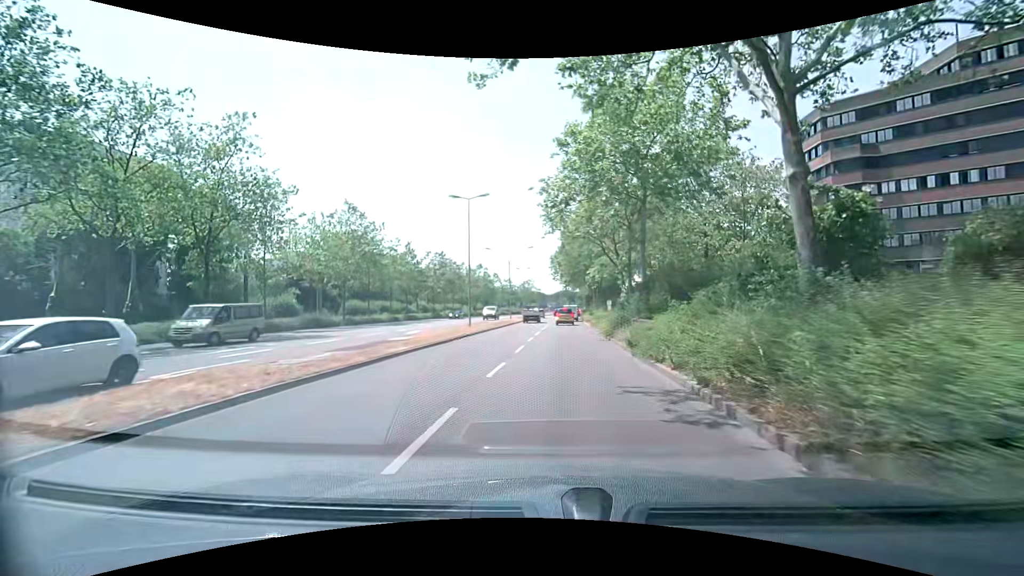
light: Day
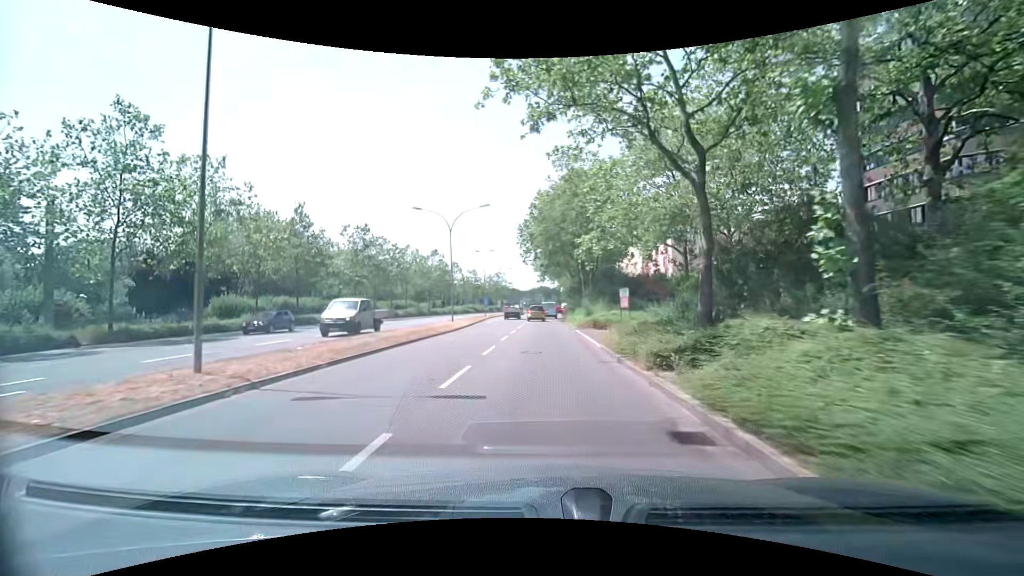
(+1.3, +25.7) m; +4°
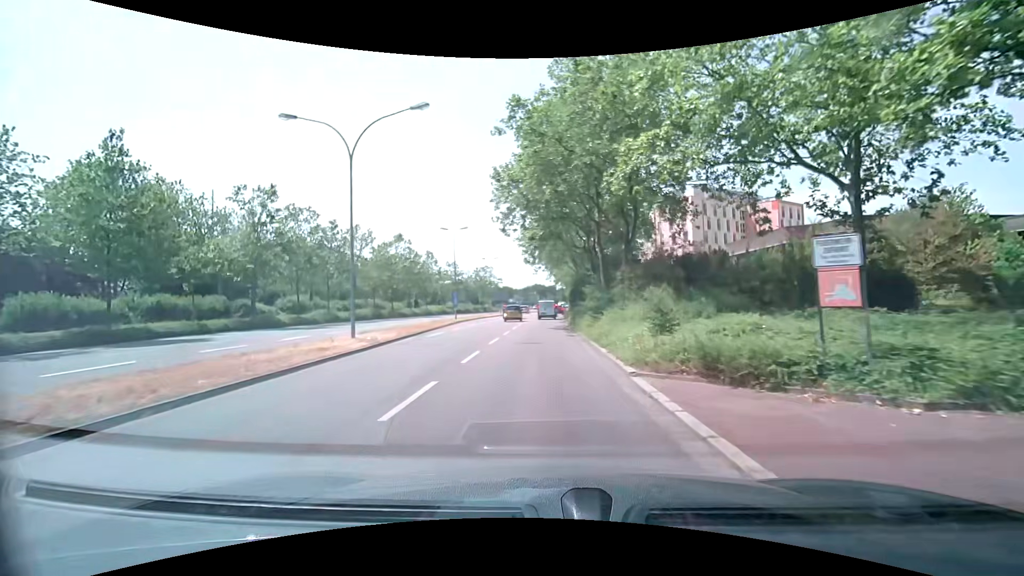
(+0.3, +20.3) m; +1°
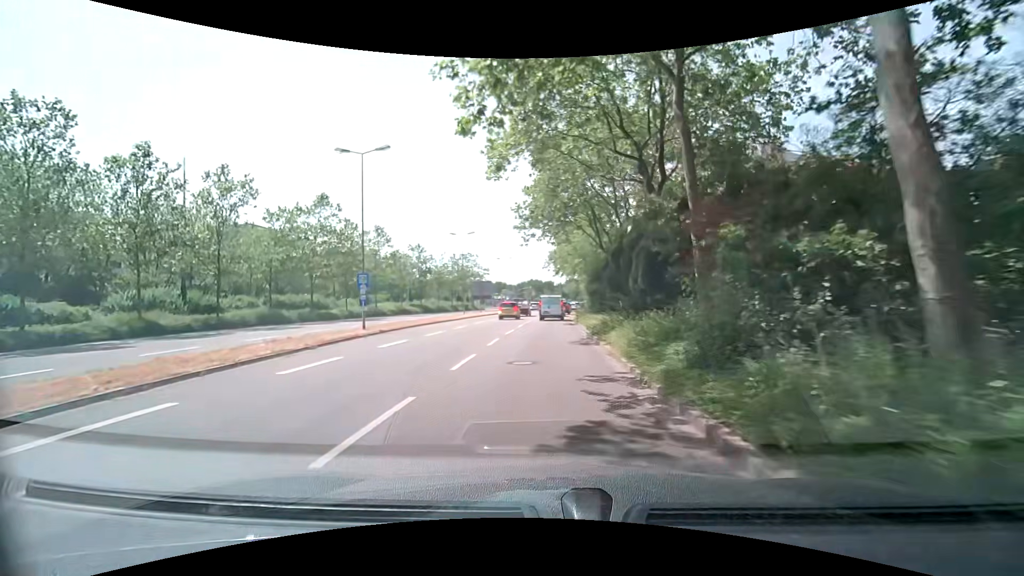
(0.0, +25.6) m; 0°
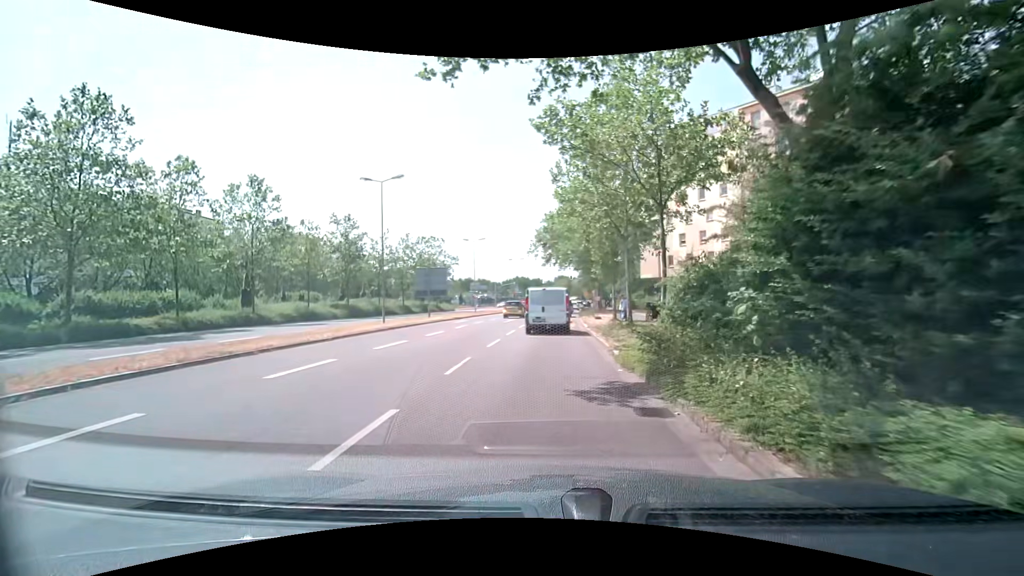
(+0.1, +24.3) m; +1°
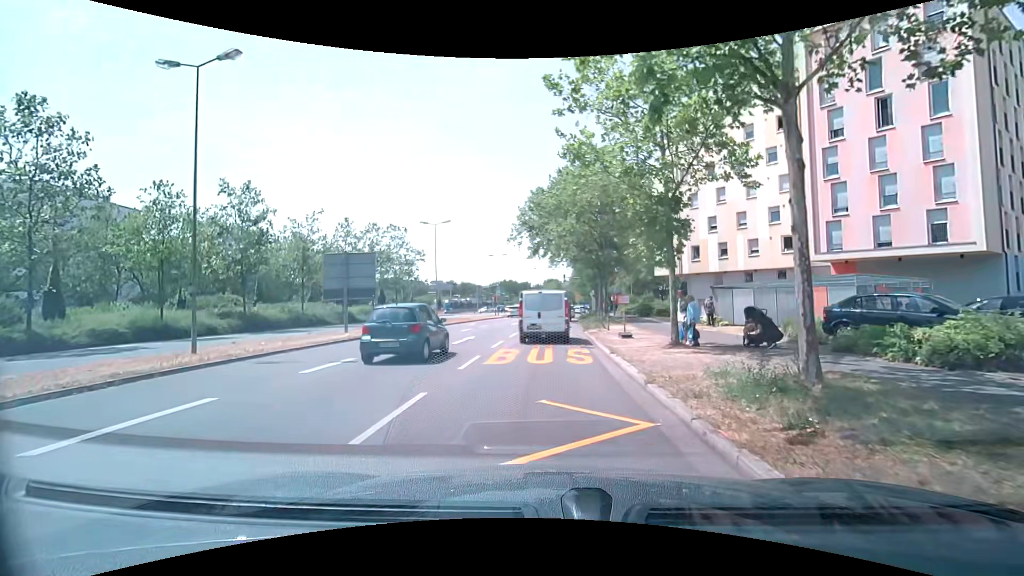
(+0.2, +16.2) m; +2°
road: secondary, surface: asphalt
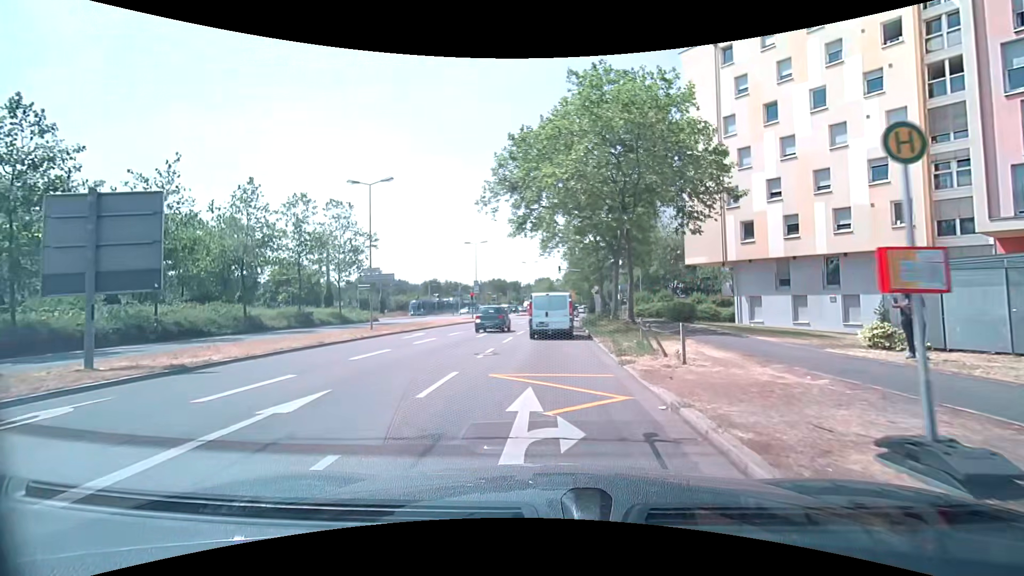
(+0.1, +15.5) m; +1°
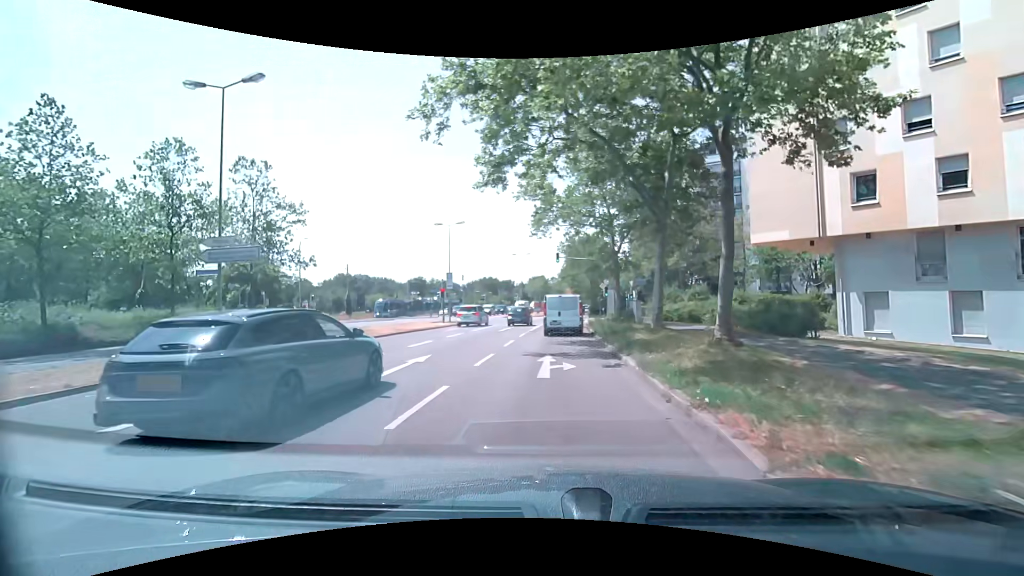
(+0.1, +14.0) m; 0°
(0, +10) (0, +20) (+1, +30) (+1, +40) (+2, +50) (+3, +60) (+3, +70) (+4, +80) (+5, +90) (+6, +100) m
